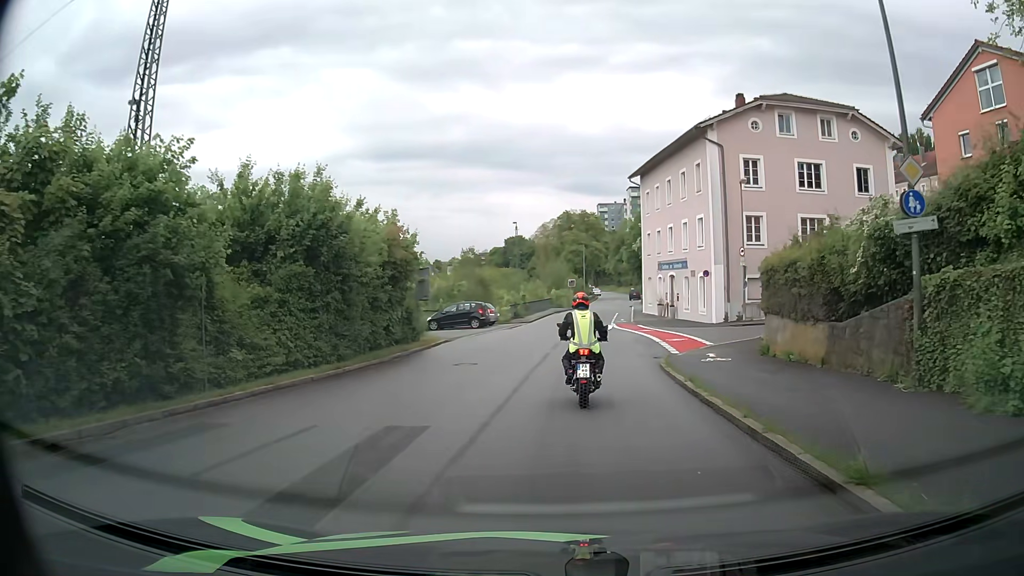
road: residential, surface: asphalt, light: Day
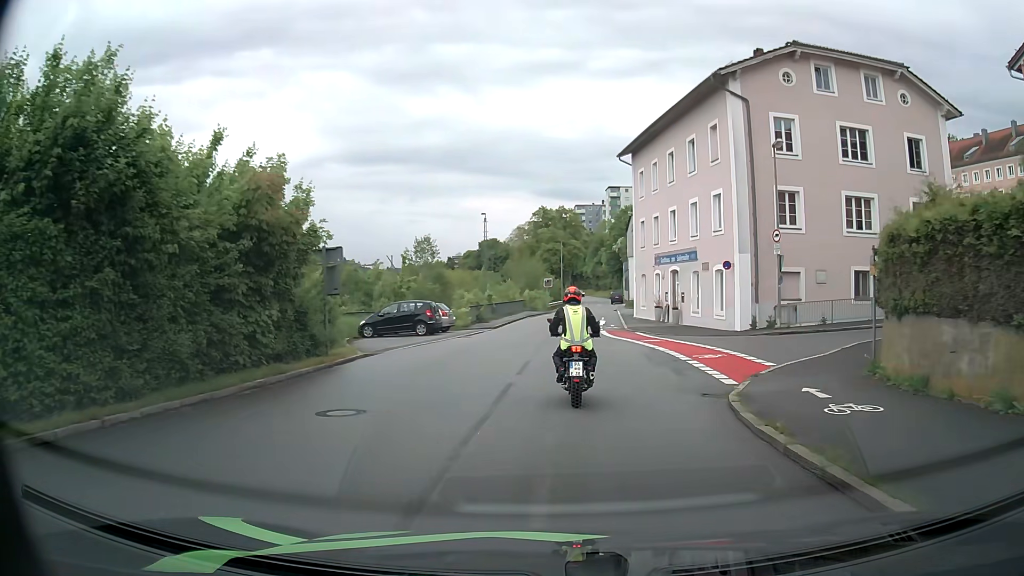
(+0.1, +9.9) m; +2°
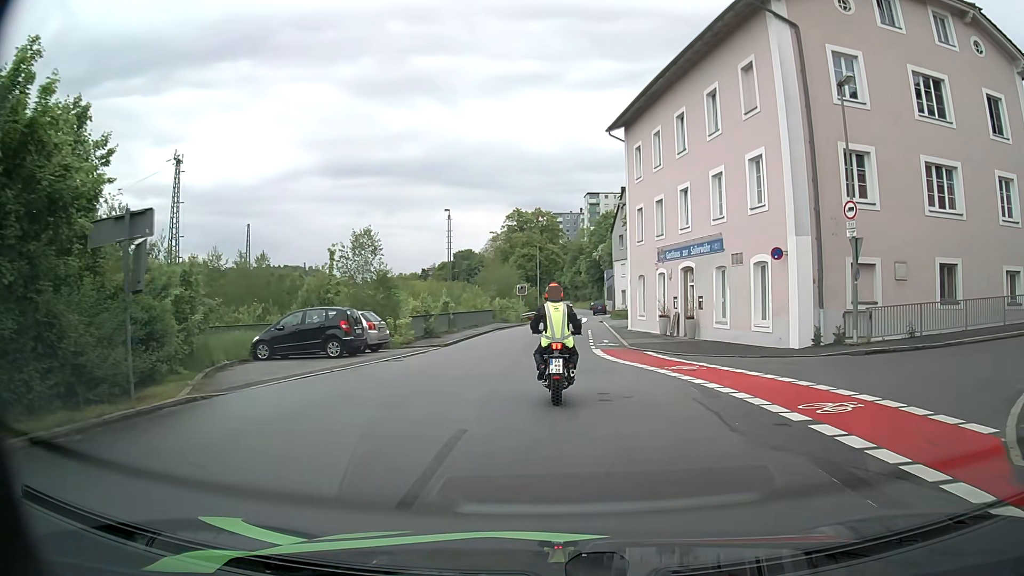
(+0.1, +9.6) m; +2°
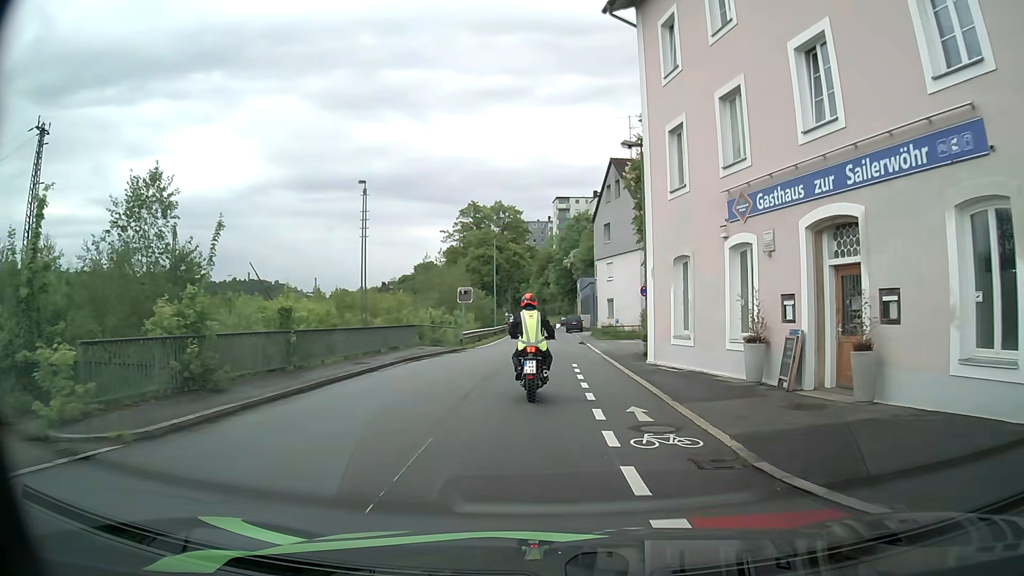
(+0.2, +18.1) m; +2°
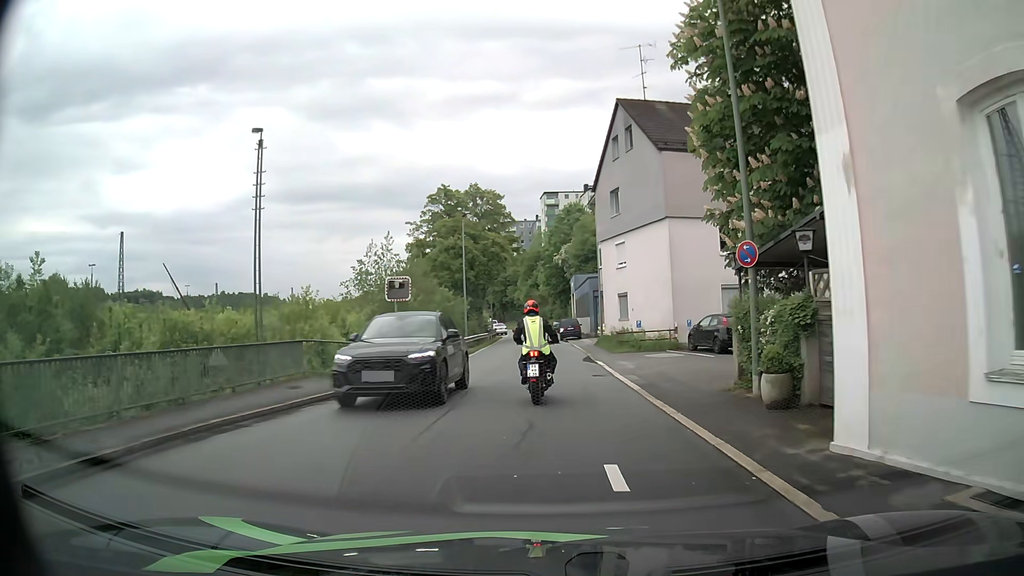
(+0.1, +14.1) m; 0°
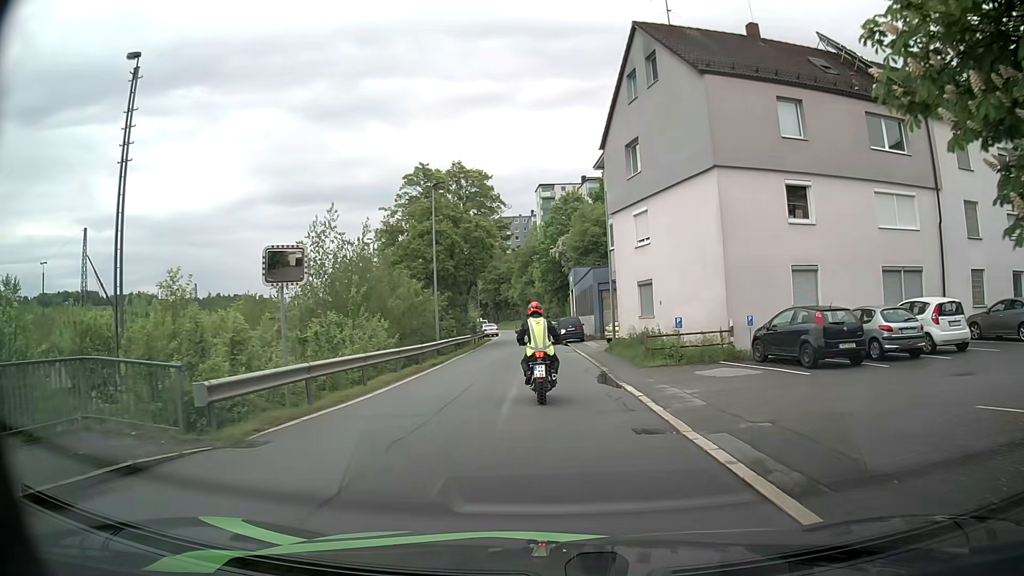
(+0.2, +9.5) m; +2°
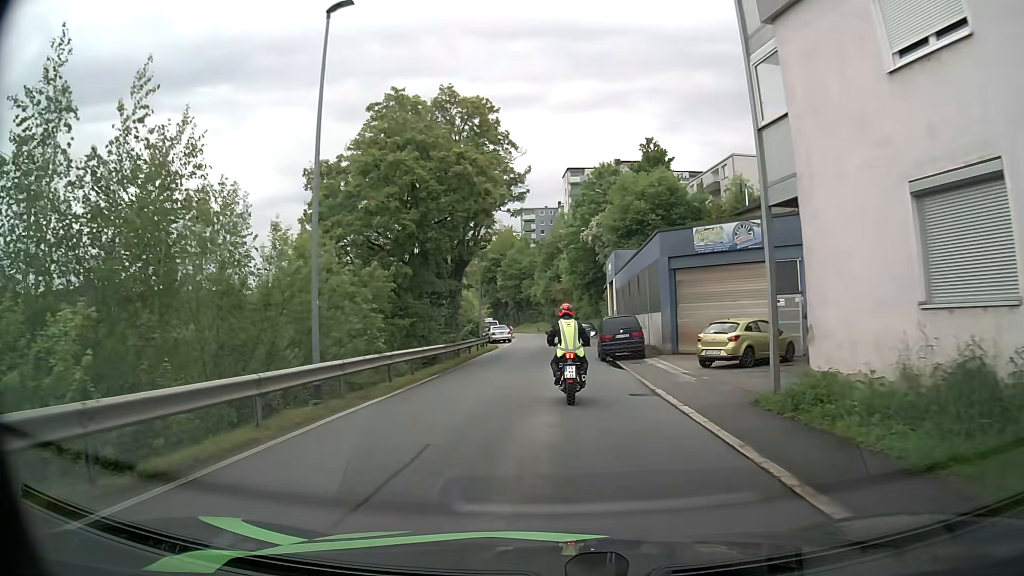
(-0.3, +19.7) m; -2°
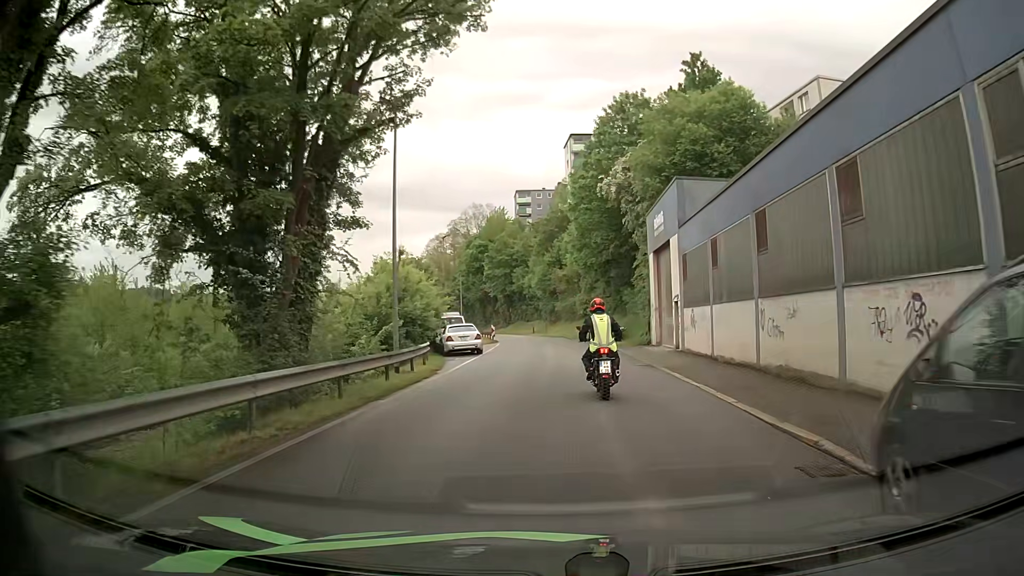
(-0.4, +25.2) m; -1°
(0, +10) (+1, +20) (+1, +30) (+1, +40) (+1, +50) (0, +60) (-1, +70) (-2, +80) (-4, +90) (-7, +99) m
